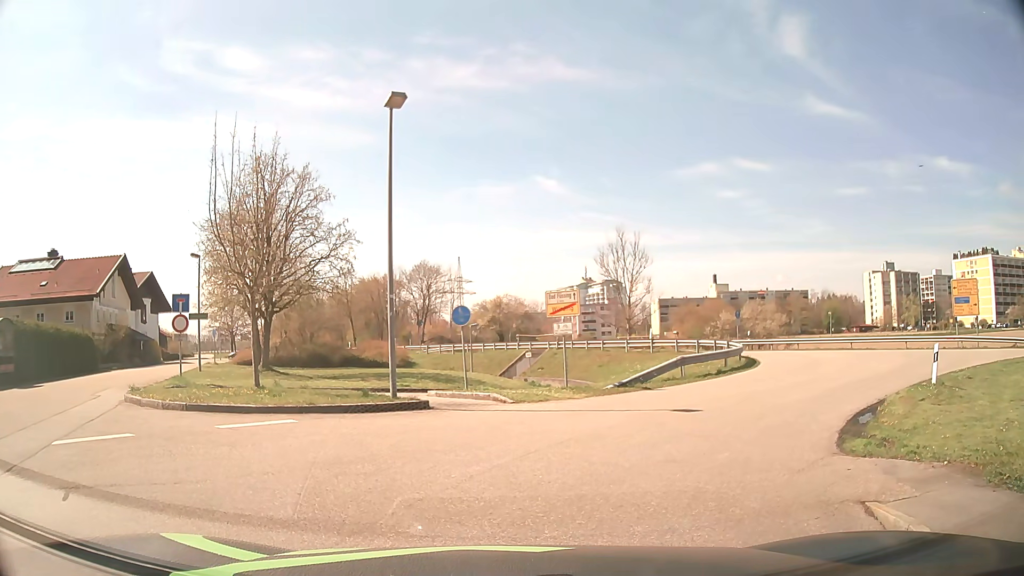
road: residential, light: Day
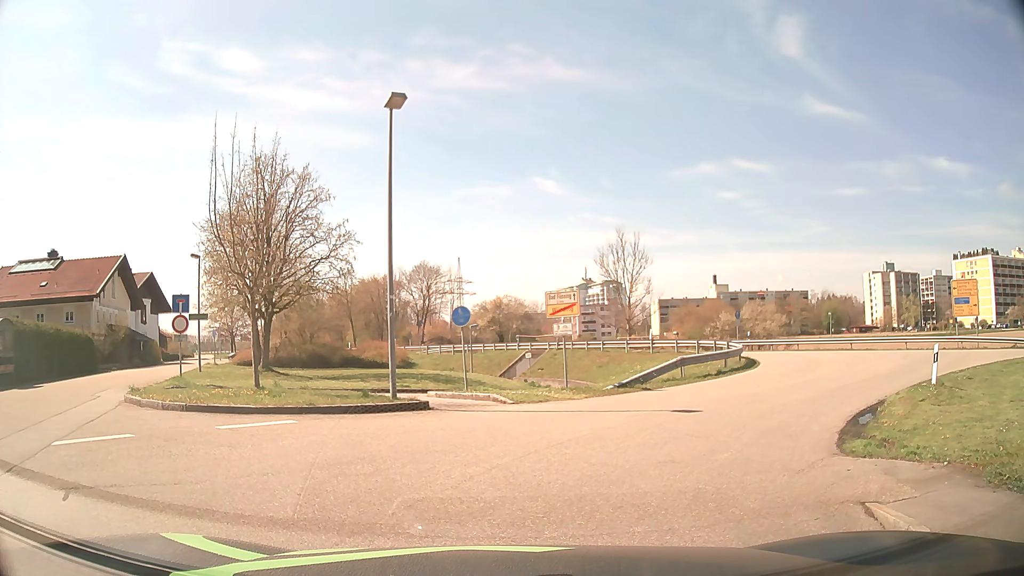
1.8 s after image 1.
(0.0, +0.1) m; 0°
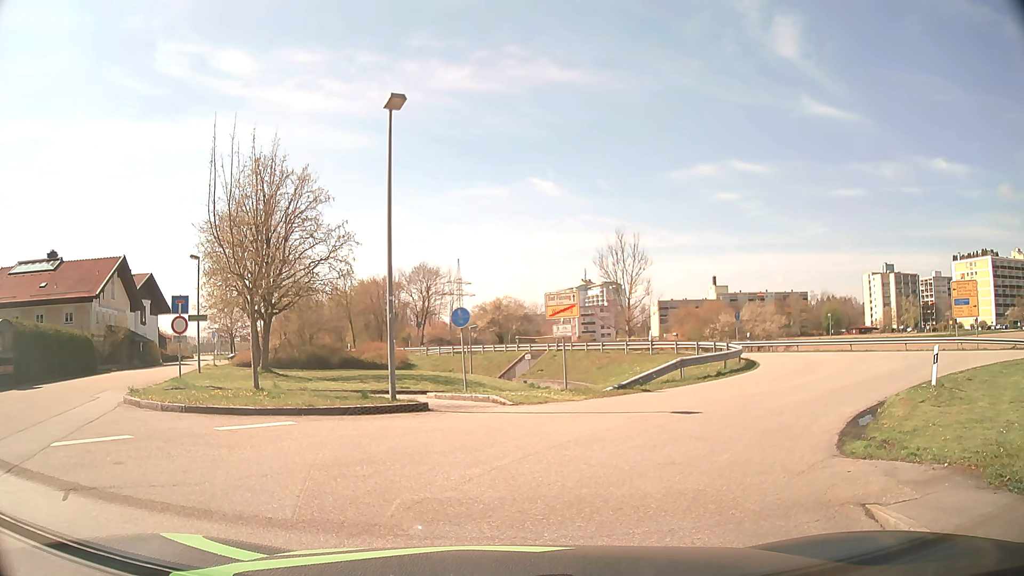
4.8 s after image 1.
(0.0, 0.0) m; 0°
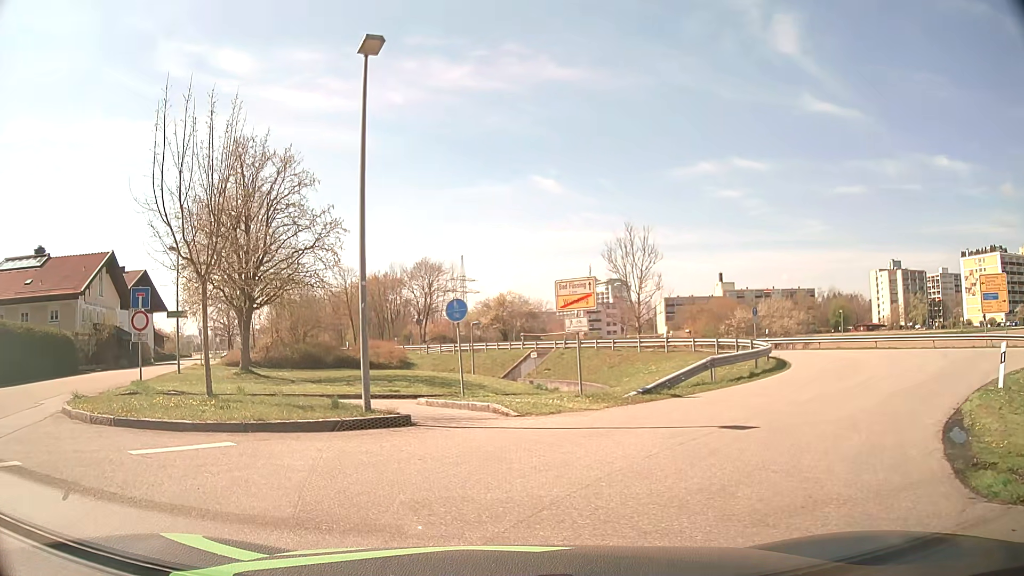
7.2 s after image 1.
(0.0, +2.9) m; 0°
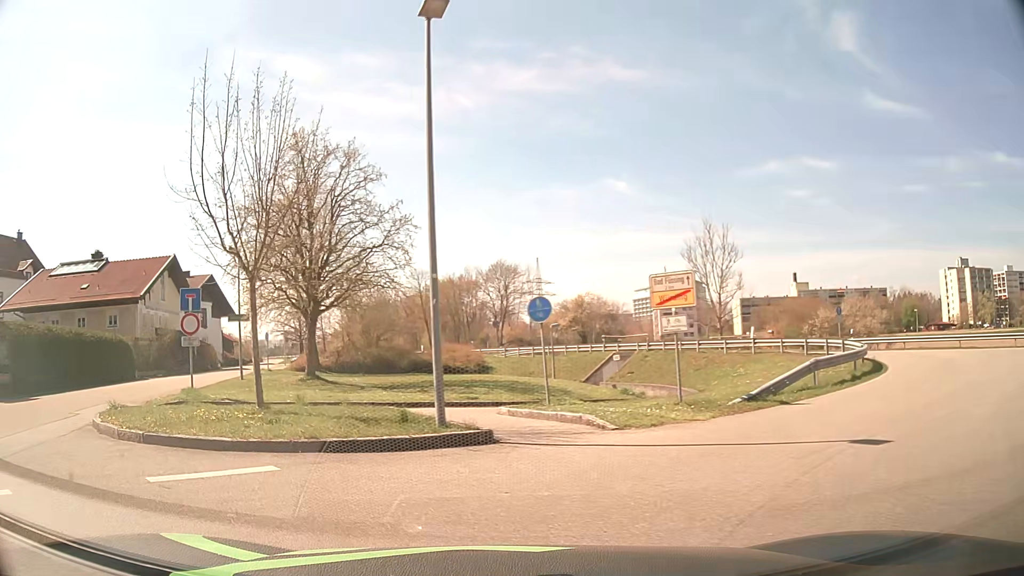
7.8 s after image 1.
(-0.1, +1.7) m; -7°
